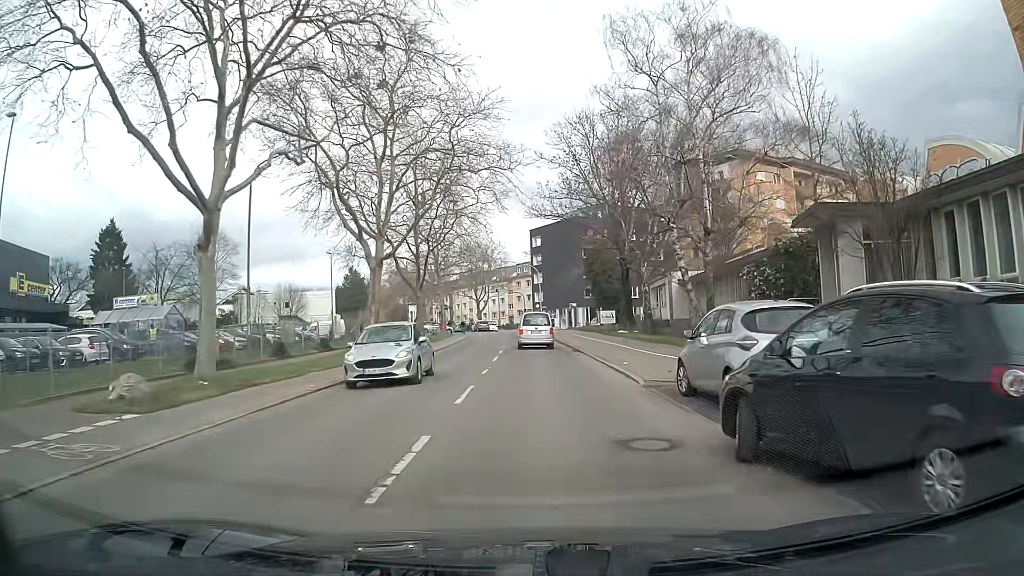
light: Day
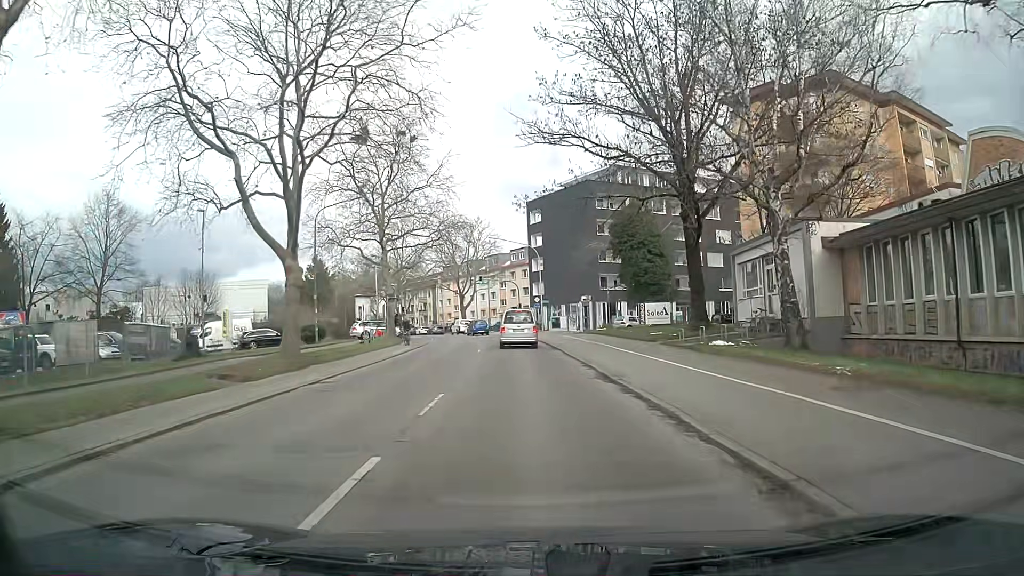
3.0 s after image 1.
(0.0, +26.1) m; 0°
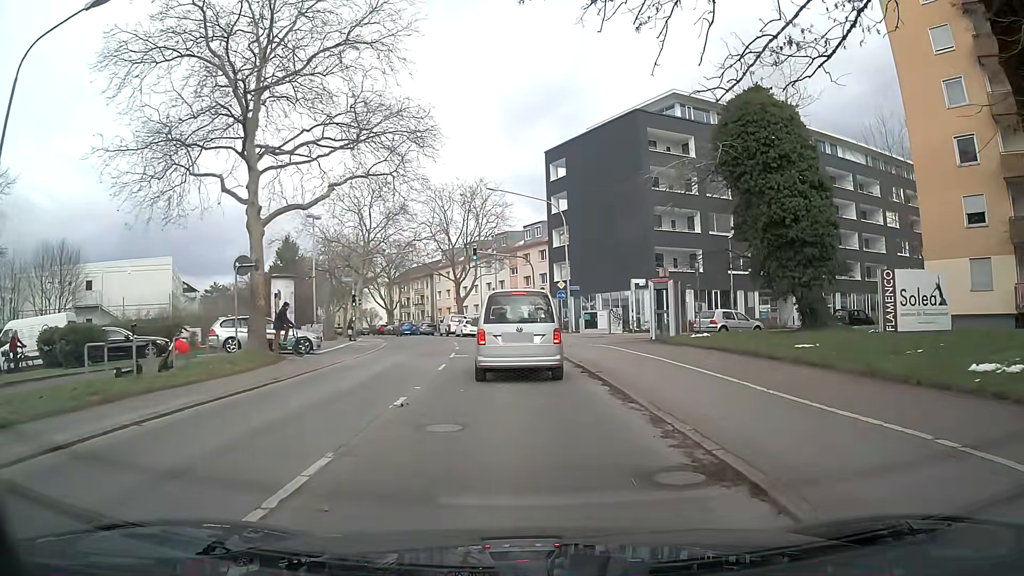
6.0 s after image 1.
(-0.4, +24.4) m; -2°
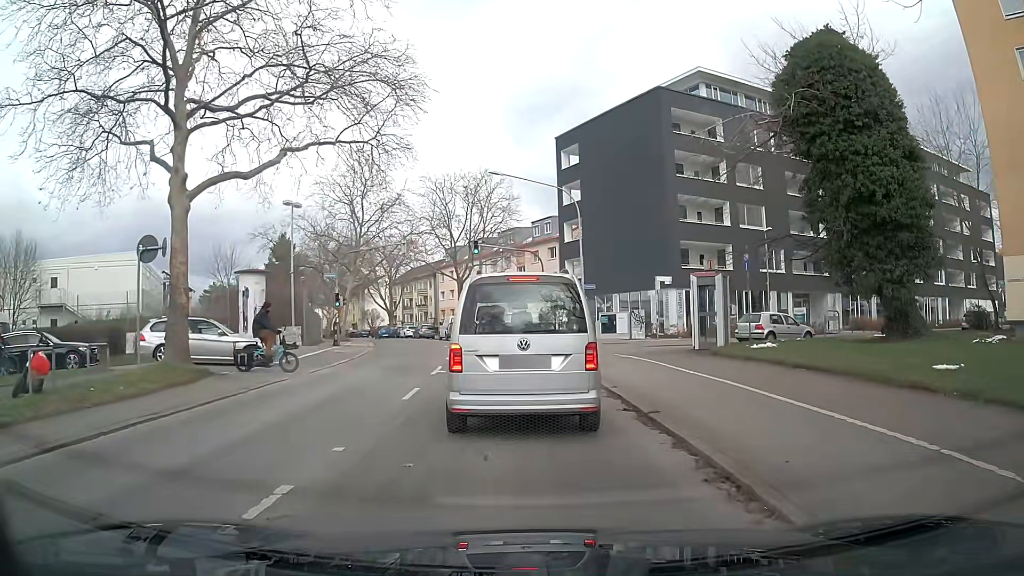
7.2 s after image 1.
(0.0, +5.4) m; 0°
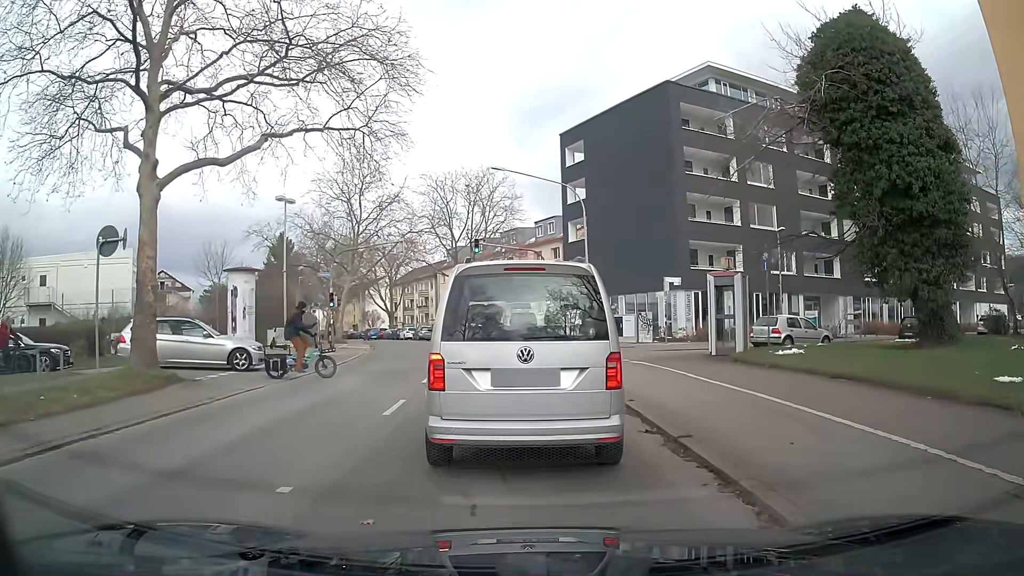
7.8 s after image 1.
(0.0, +1.6) m; -1°
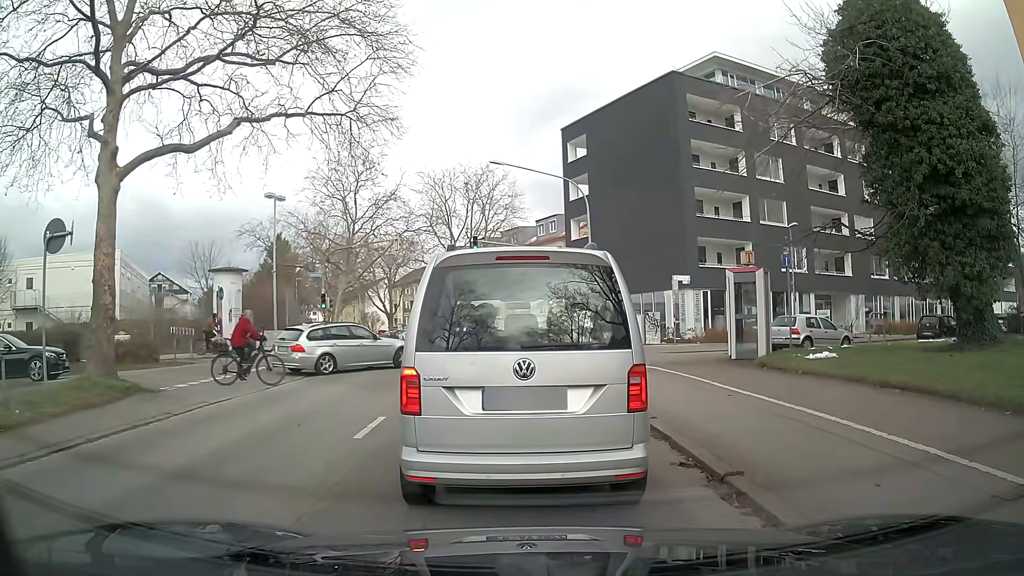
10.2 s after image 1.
(0.0, +1.7) m; -1°
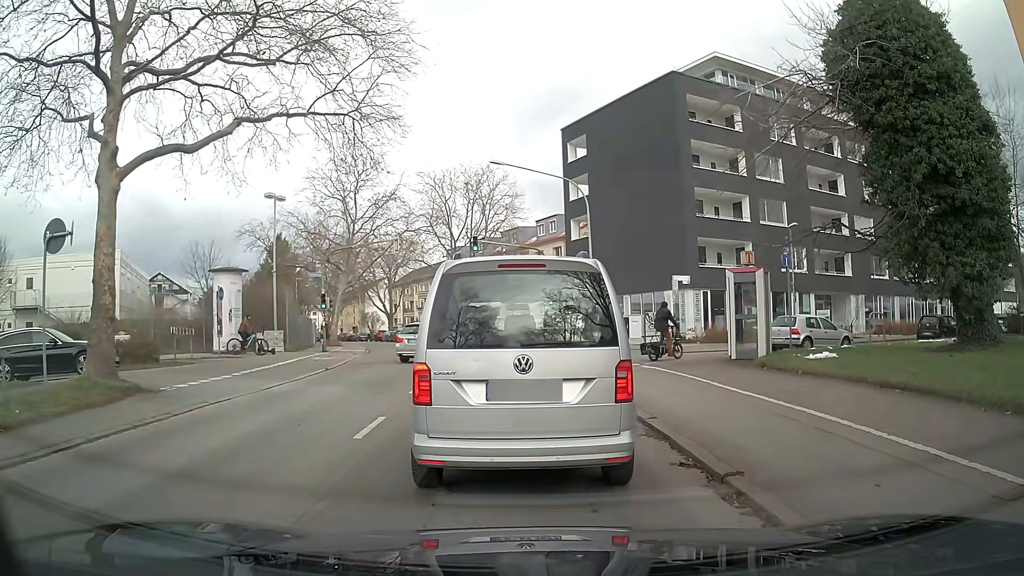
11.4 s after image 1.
(0.0, 0.0) m; 0°
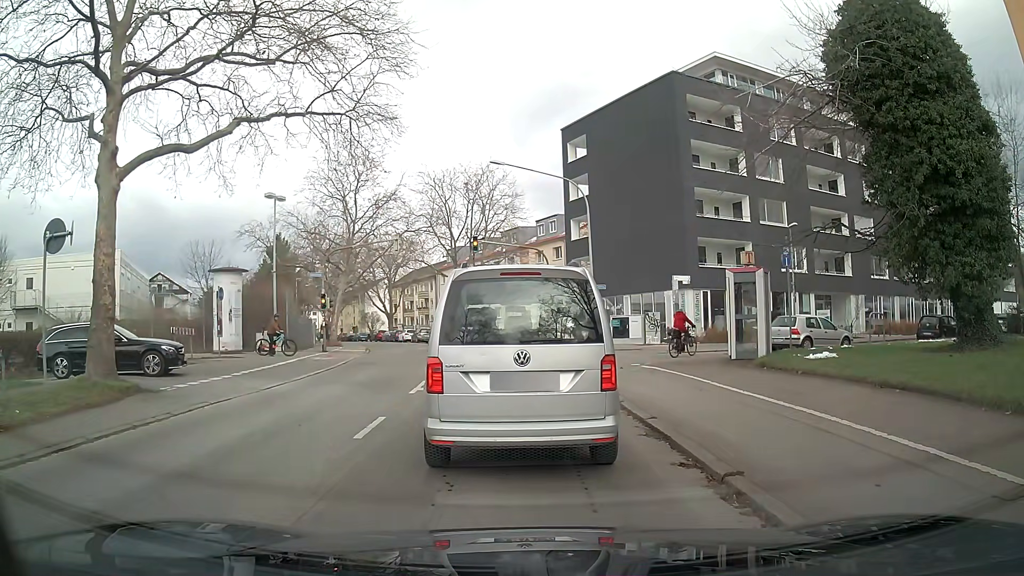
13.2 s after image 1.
(0.0, 0.0) m; 0°
(0, +10) (0, +20) (-1, +30) (-4, +40) (-7, +49) (-9, +59) (-12, +68) (-16, +78) (-20, +87) (-24, +96) m
